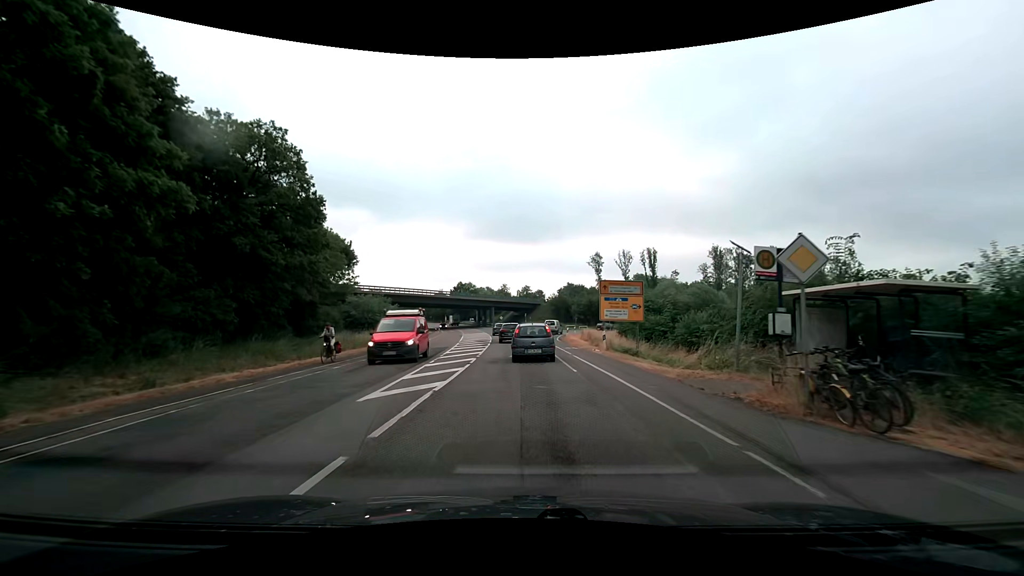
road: secondary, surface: asphalt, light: Day
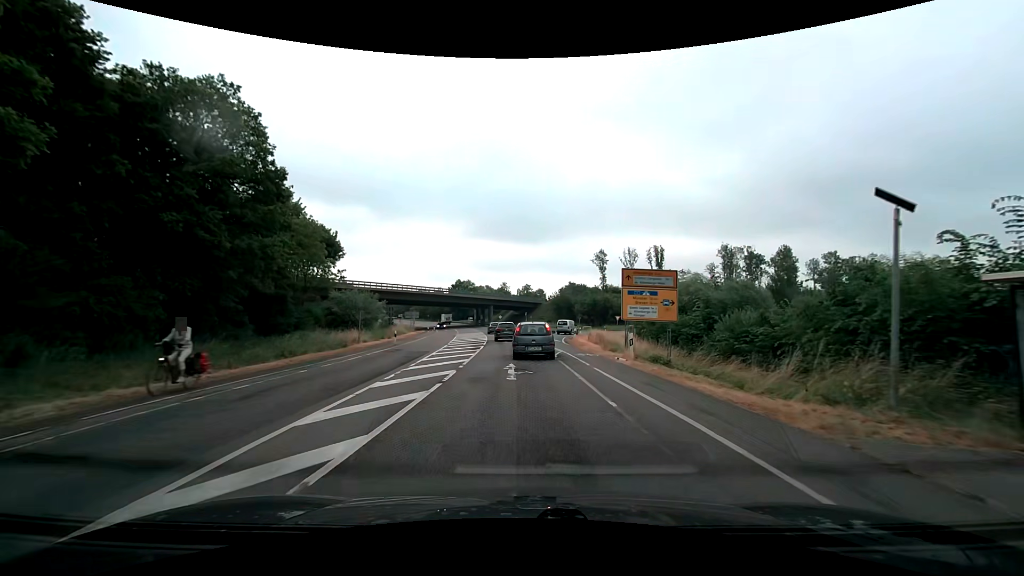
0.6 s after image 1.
(0.0, +6.3) m; 0°
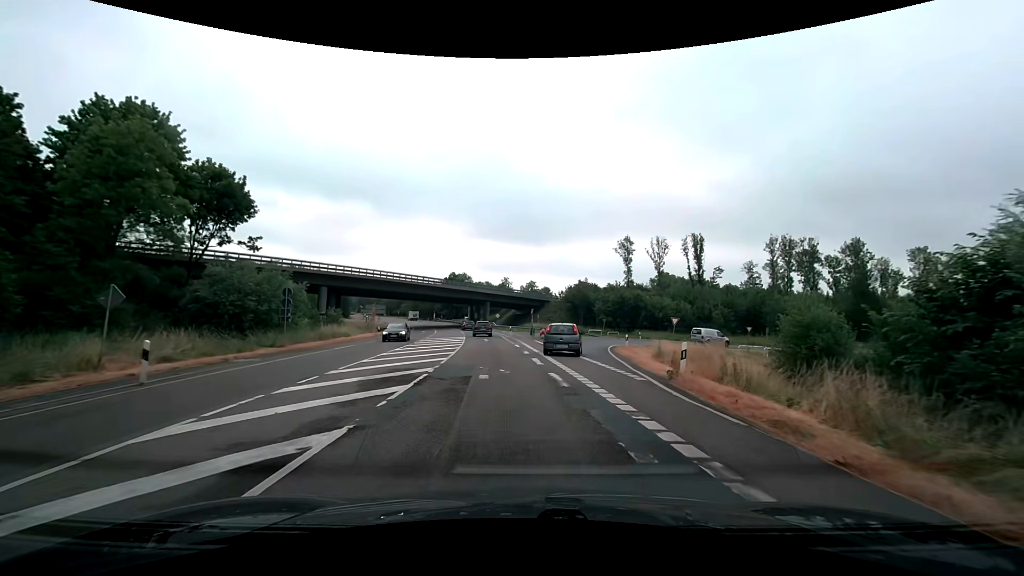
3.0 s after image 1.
(-0.2, +25.3) m; 0°
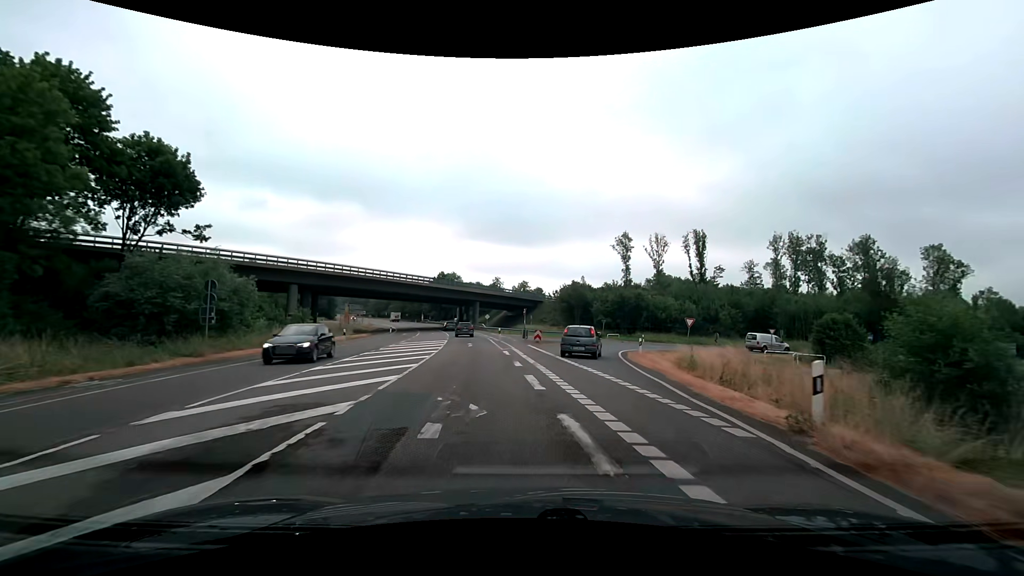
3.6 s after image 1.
(0.0, +6.5) m; +1°
(0, +10) (+1, +20) (+3, +30) (+7, +39) (+13, +47) (+21, +52) (+31, +56) (+40, +58) (+50, +60) (+60, +62) m
